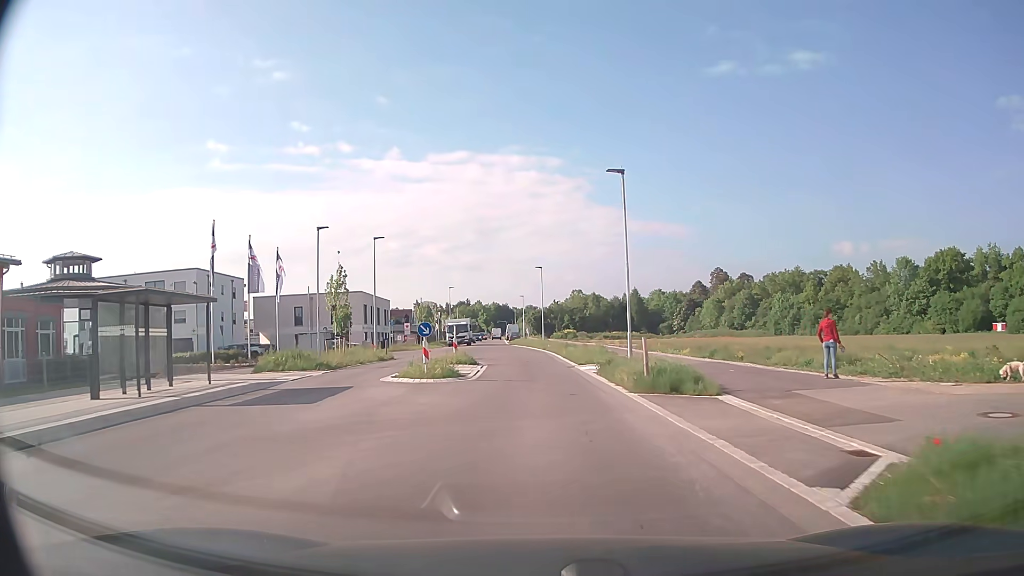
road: secondary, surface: asphalt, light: Day
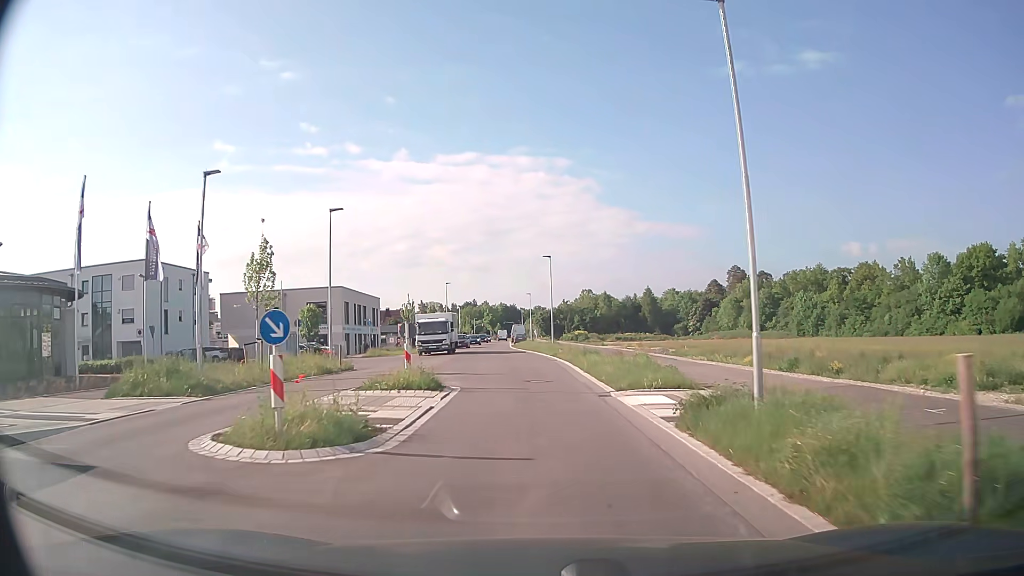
(-0.1, +11.2) m; -1°
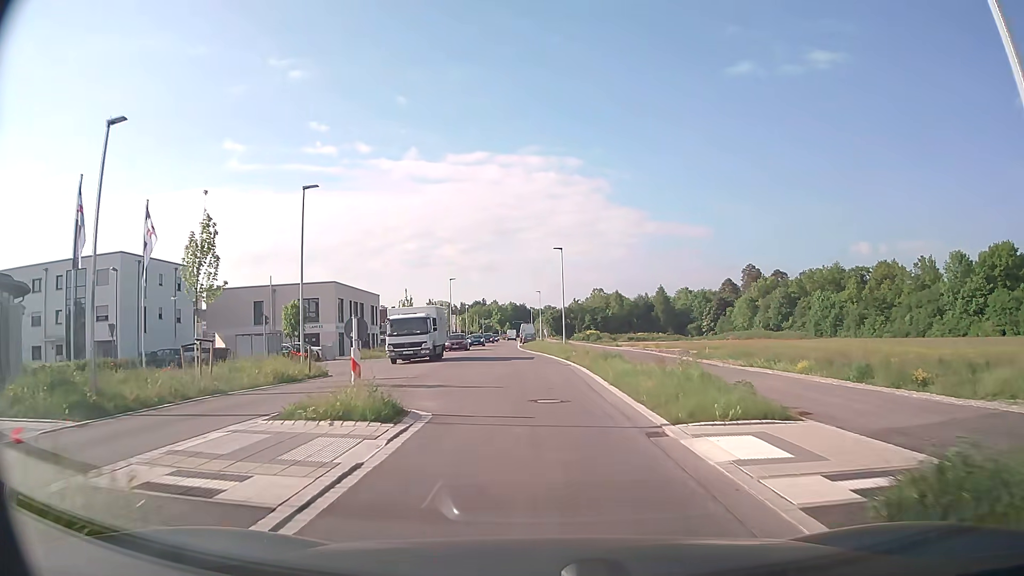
(0.0, +5.5) m; -1°
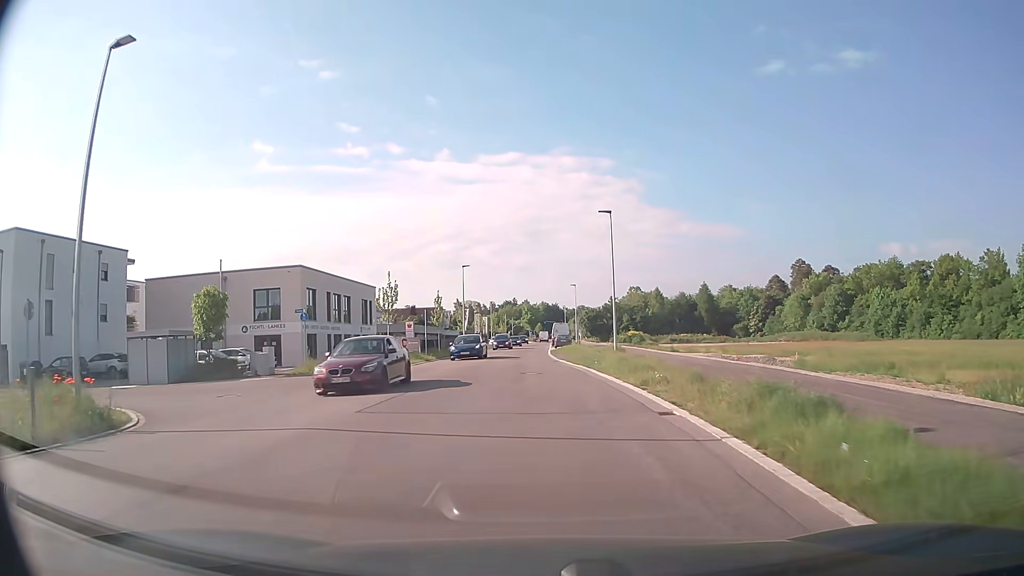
(-0.4, +17.0) m; -3°
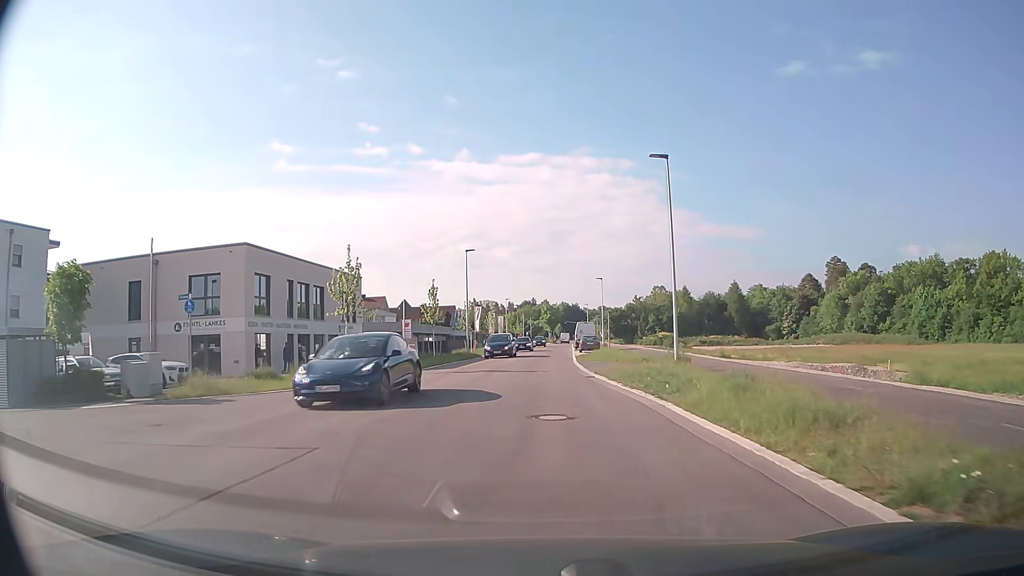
(-0.2, +12.4) m; -2°
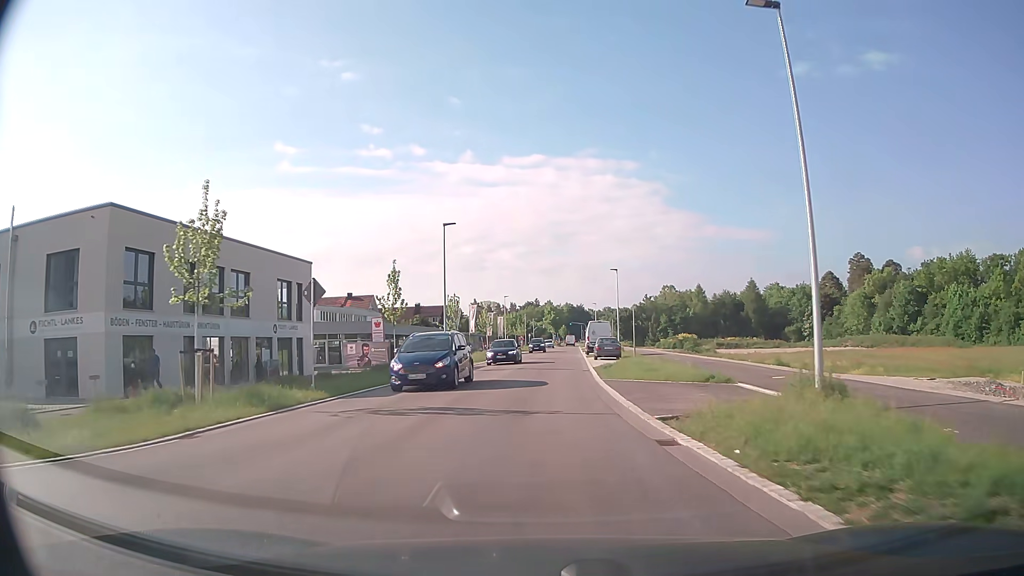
(0.0, +13.1) m; 0°
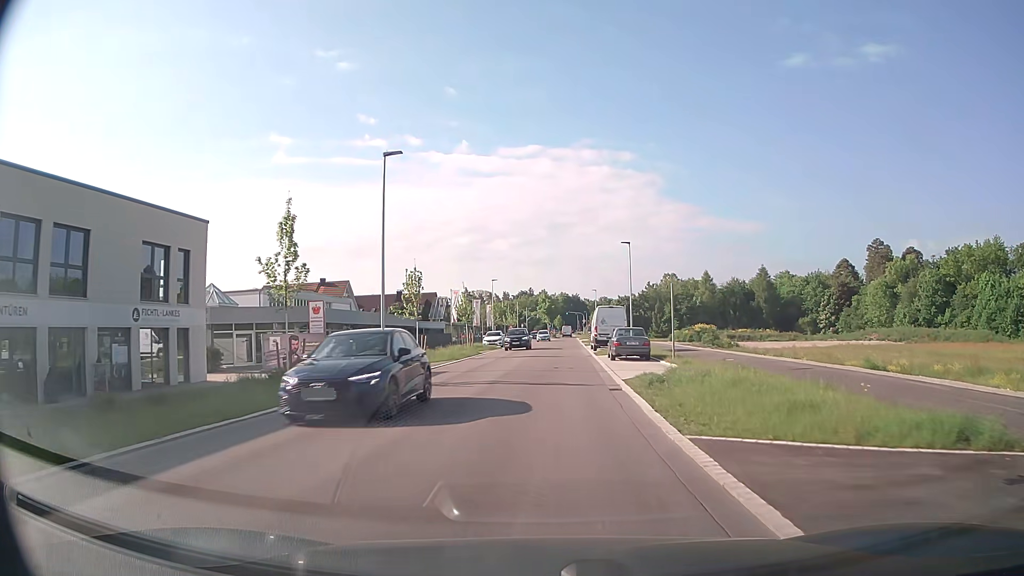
(0.0, +13.6) m; 0°
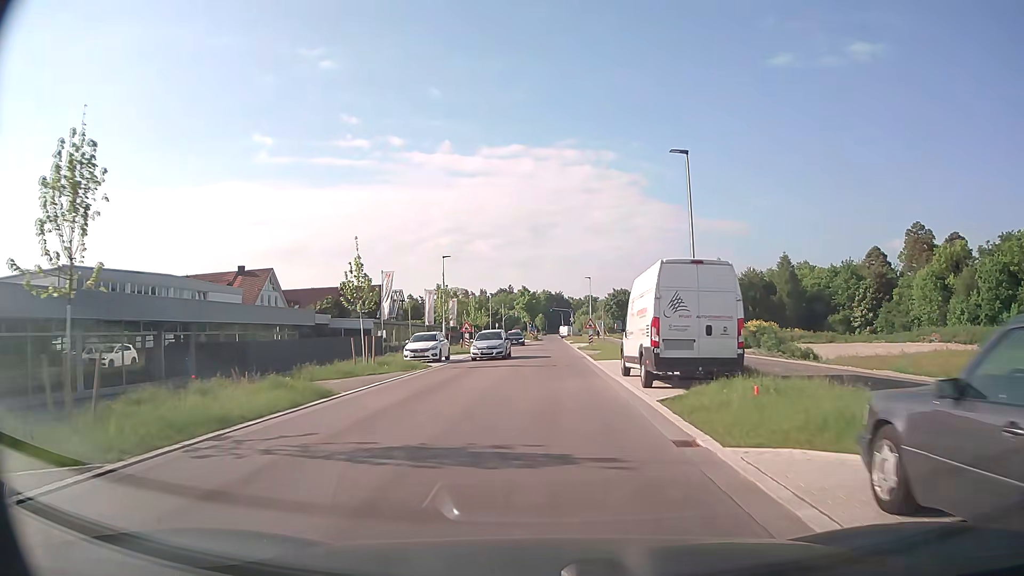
(+0.5, +27.6) m; +2°
(0, +10) (0, +20) (0, +30) (0, +40) (0, +50) (+1, +60) (+1, +70) (+1, +80) (+1, +90) (+1, +100) m
